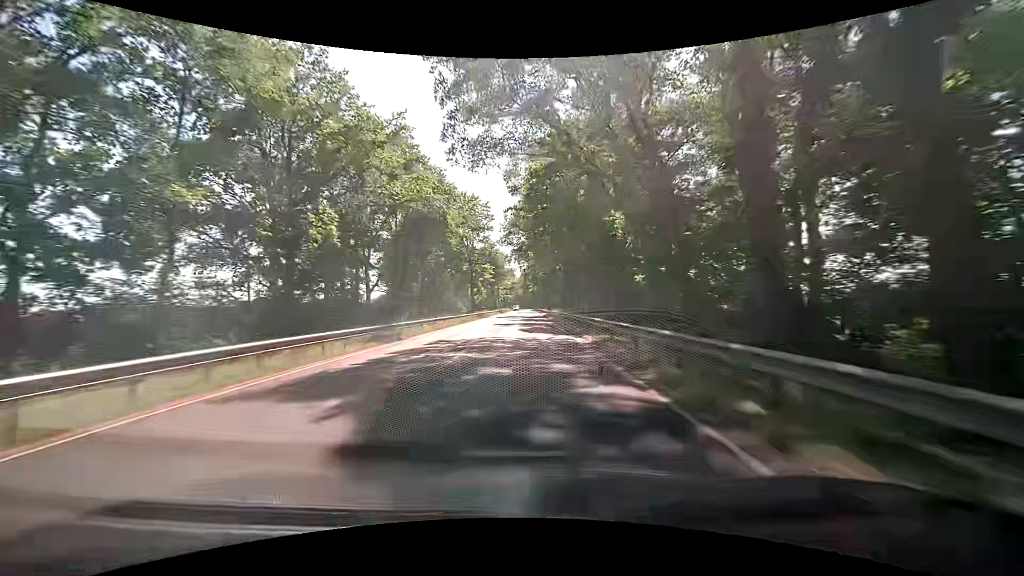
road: primary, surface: asphalt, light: Day
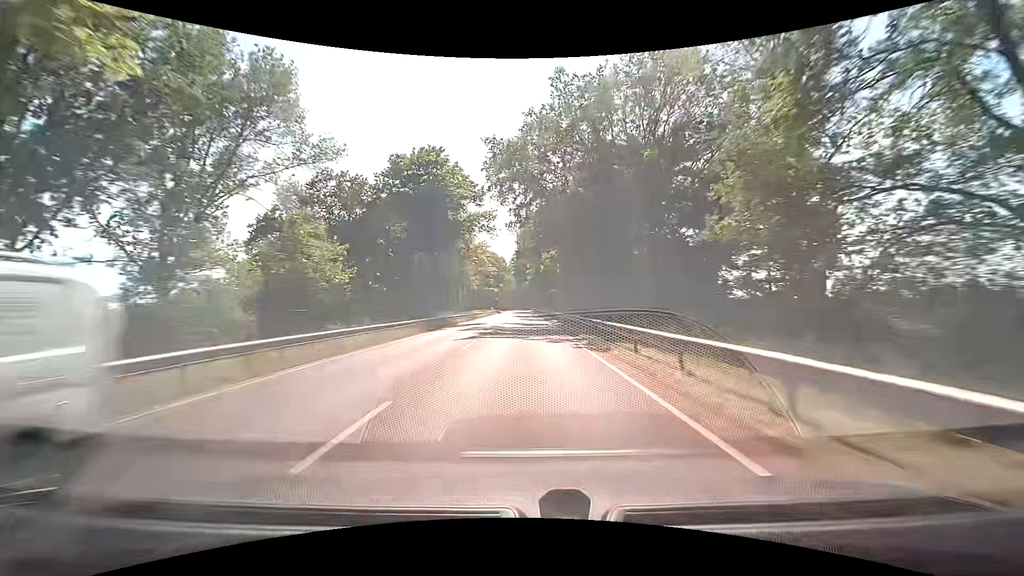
(+0.1, +79.0) m; 0°
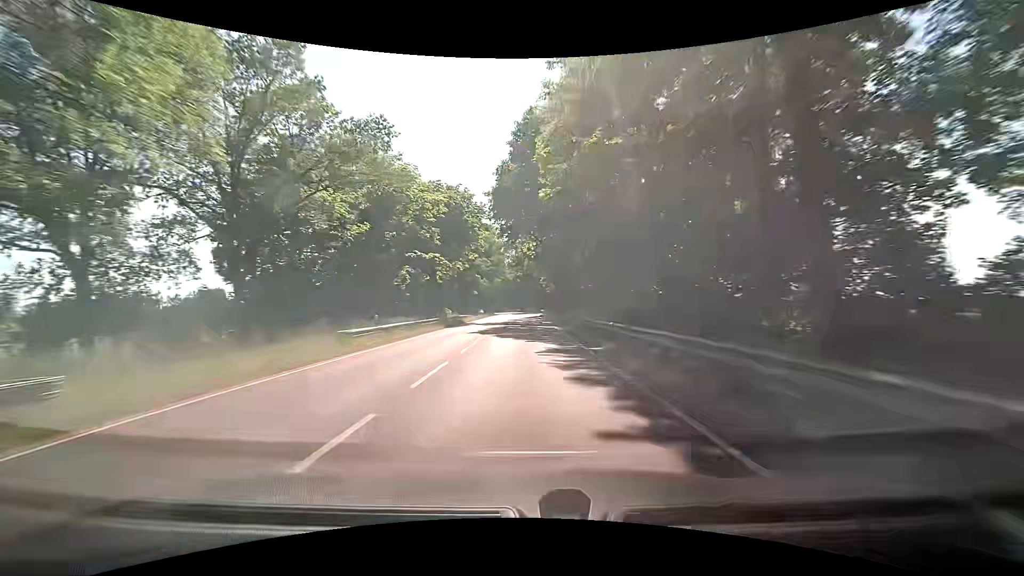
(-0.4, +78.9) m; 0°
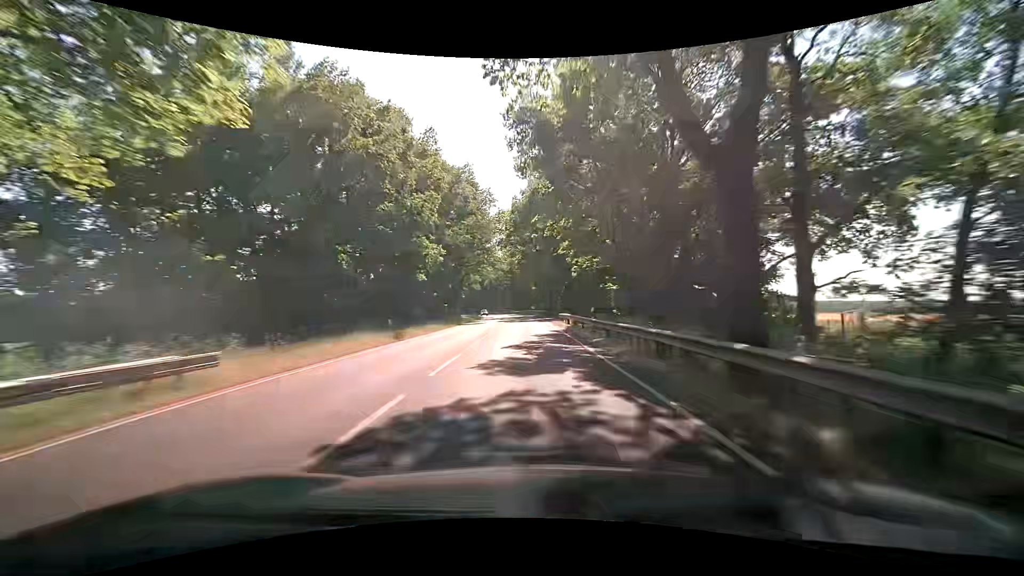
(-0.1, +47.4) m; 0°
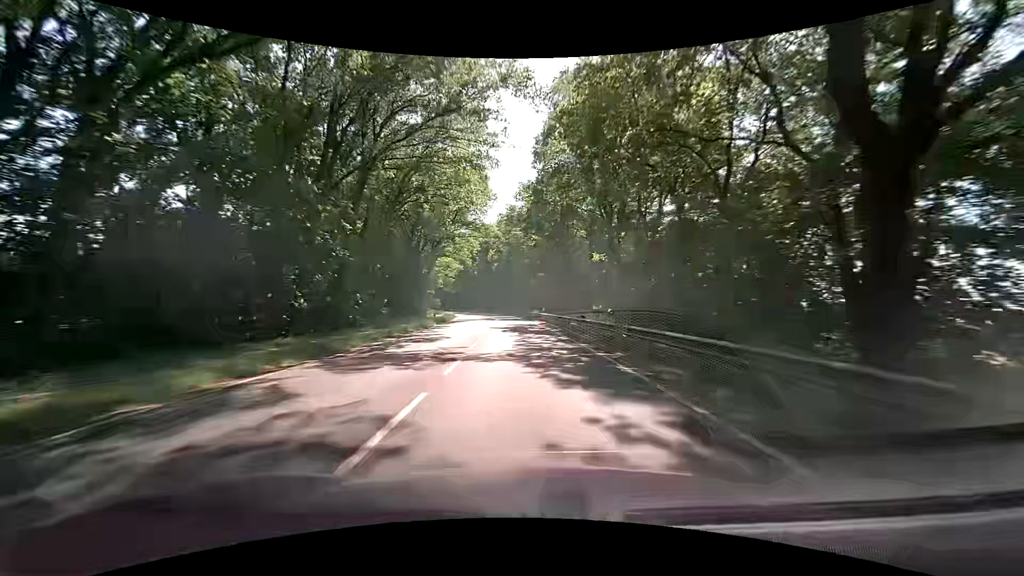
(-2.0, +78.9) m; -4°
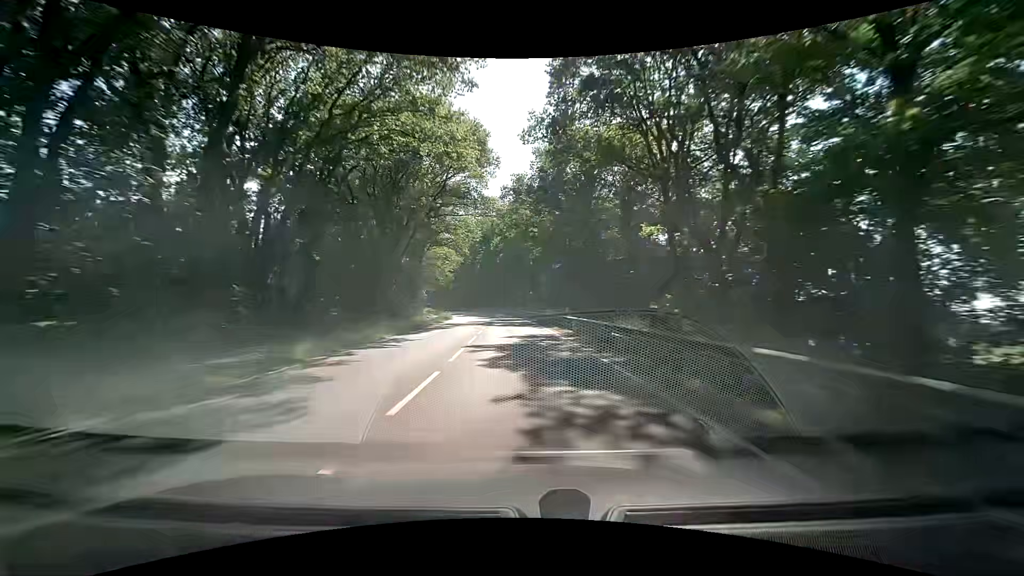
(0.0, +15.8) m; 0°
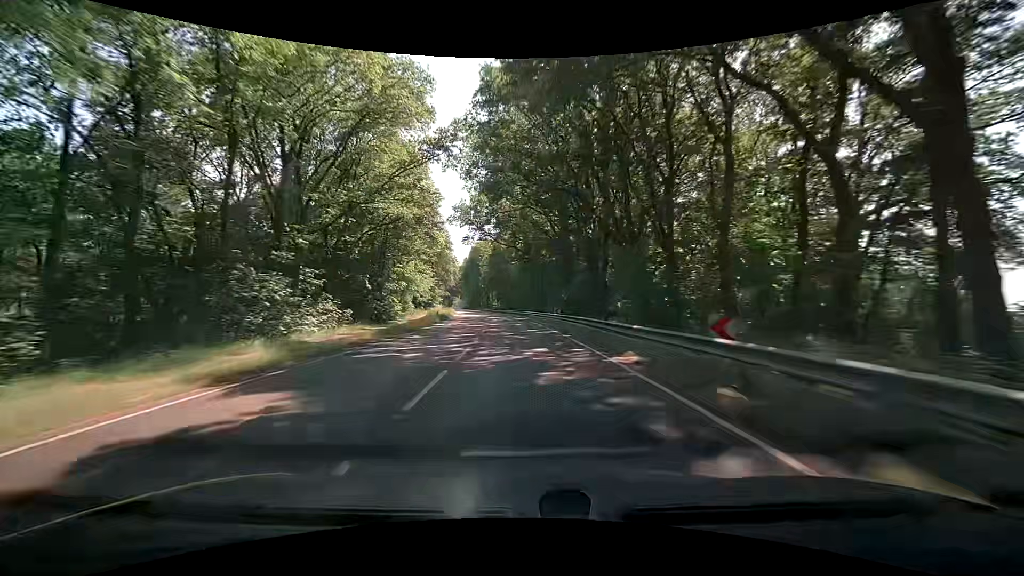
(-6.2, +78.9) m; -8°
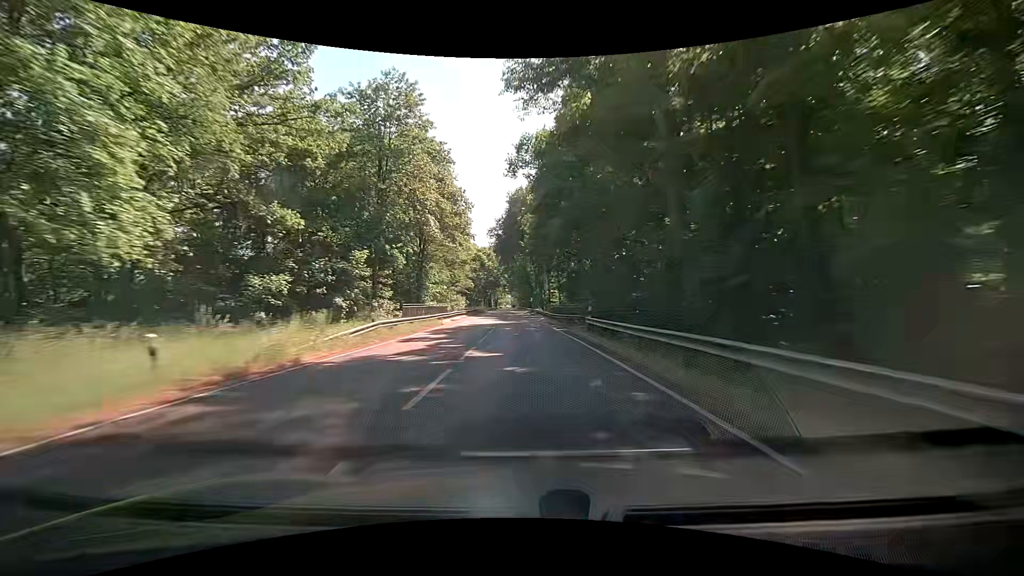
(-5.4, +79.1) m; -6°
(0, +10) (0, +20) (-1, +30) (-1, +40) (-1, +50) (-2, +60) (-2, +70) (-2, +80) (-3, +90) (-3, +100) m
